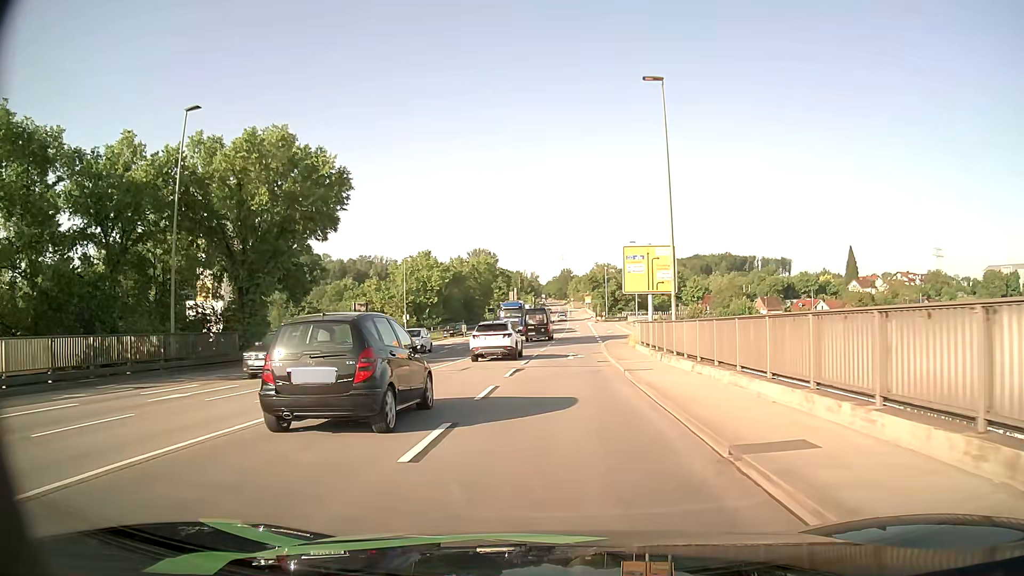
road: primary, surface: asphalt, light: Day
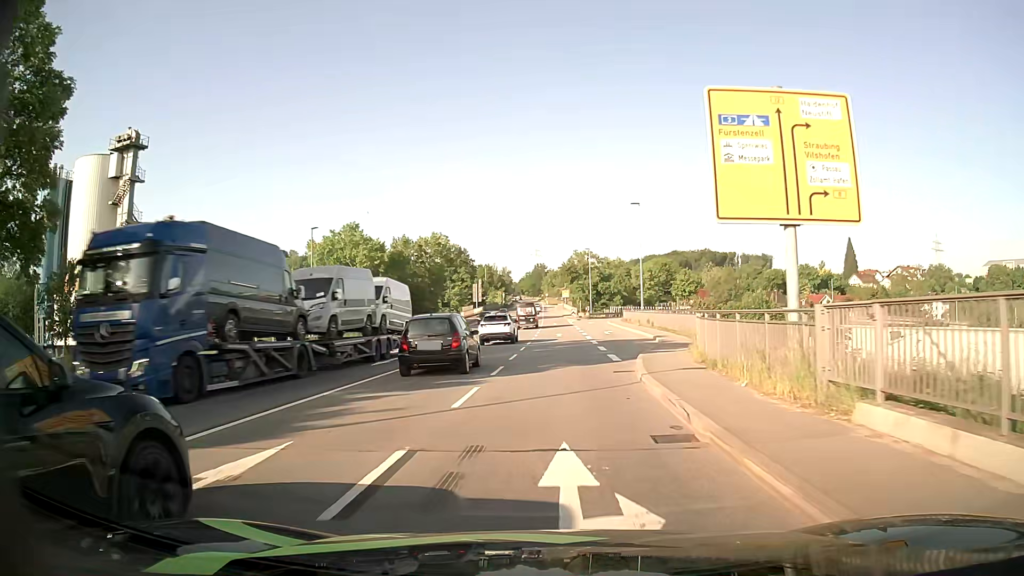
(+0.8, +26.0) m; +2°
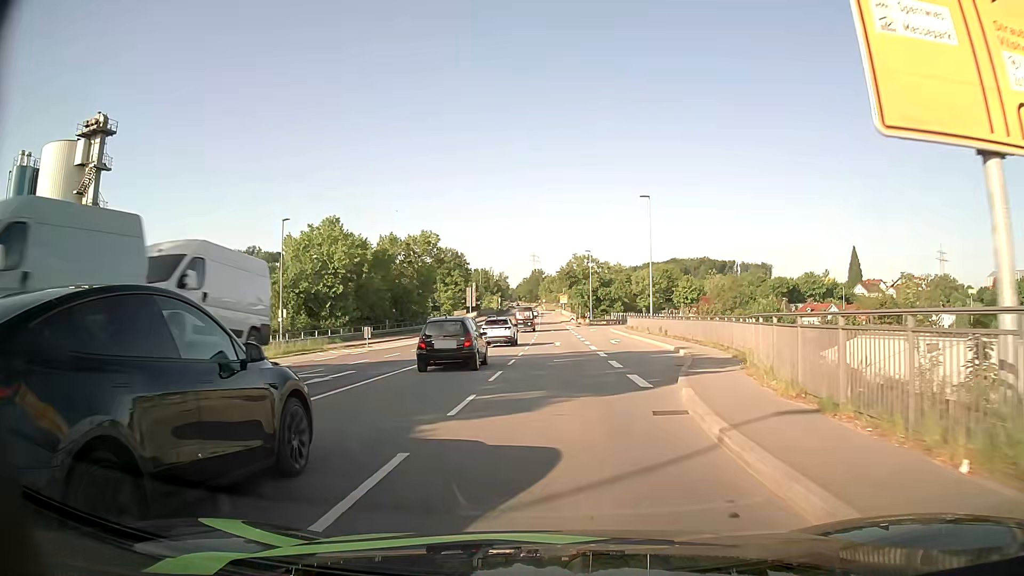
(0.0, +6.7) m; 0°
